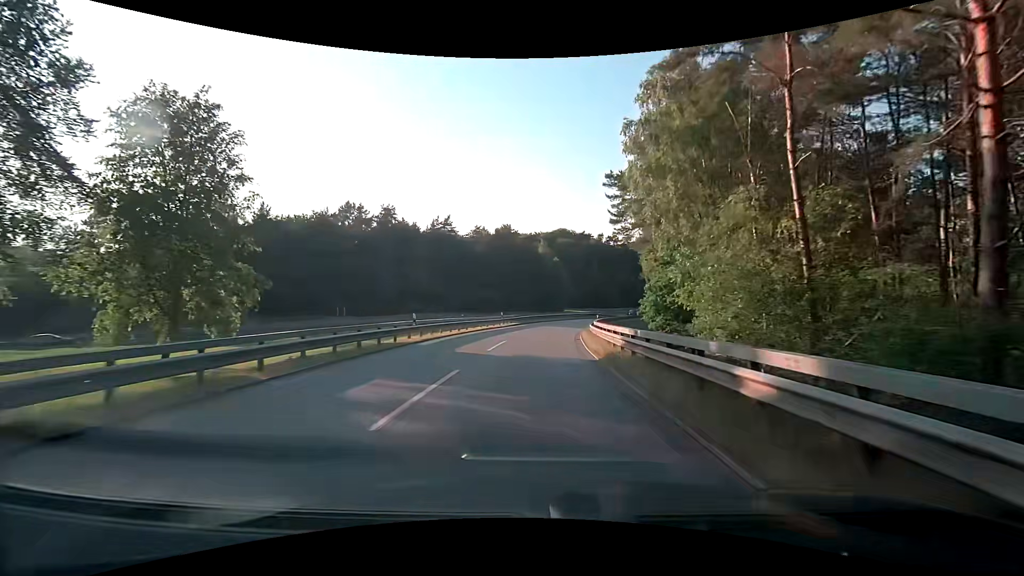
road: motorway_link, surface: asphalt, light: Day
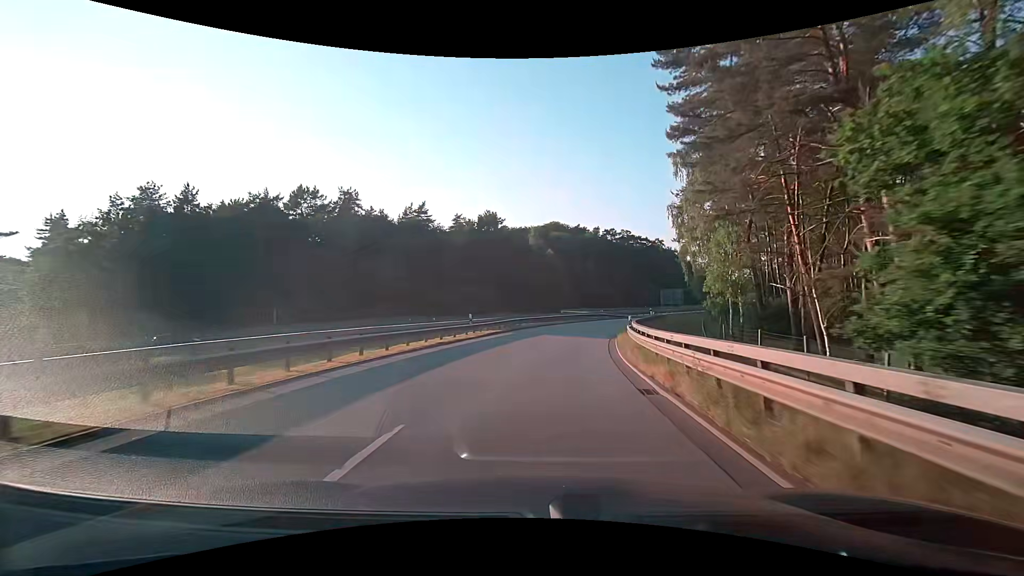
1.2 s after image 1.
(+0.2, +17.6) m; +1°
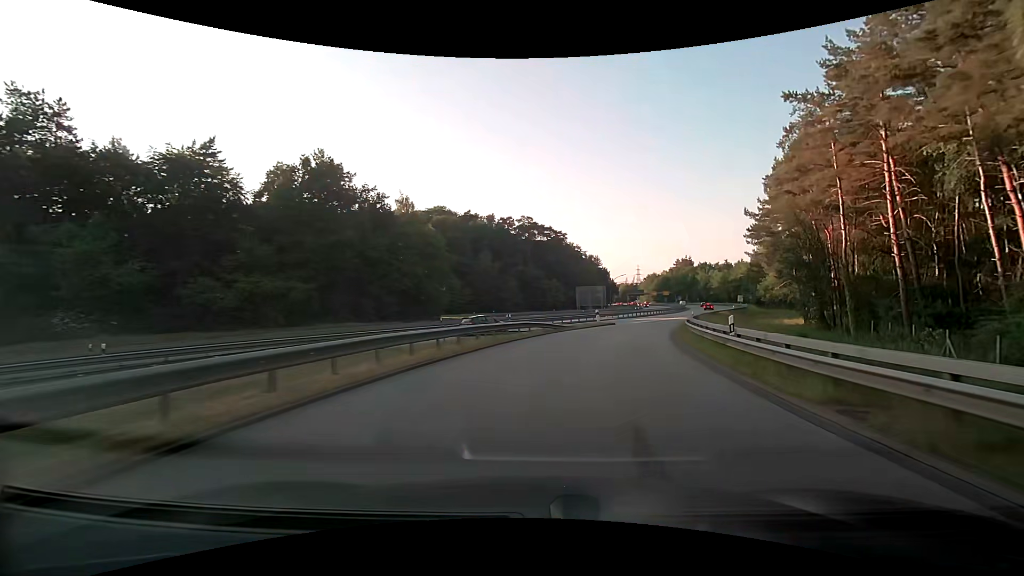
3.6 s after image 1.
(+2.6, +36.7) m; +12°
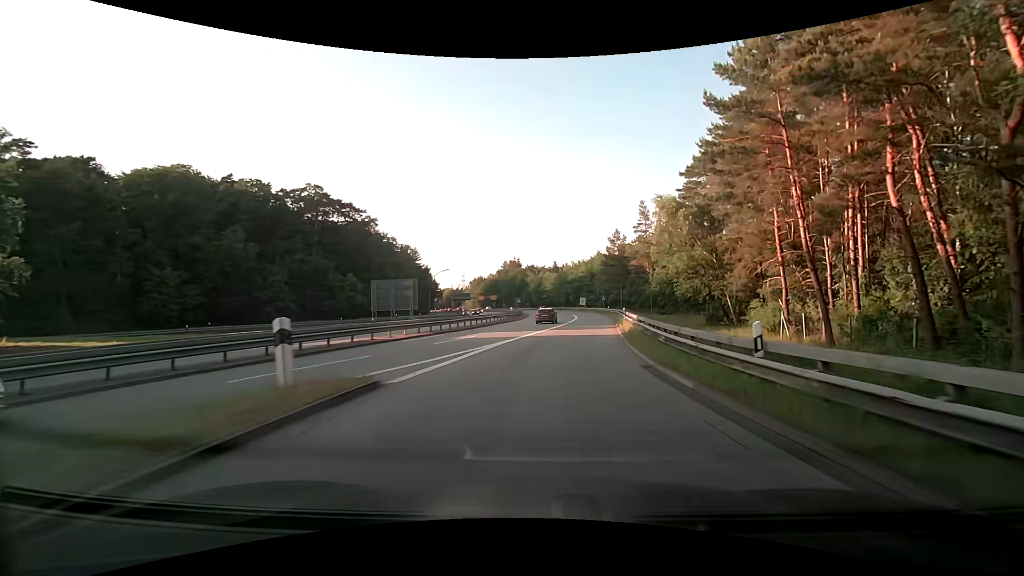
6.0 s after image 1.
(+6.1, +34.4) m; +20°
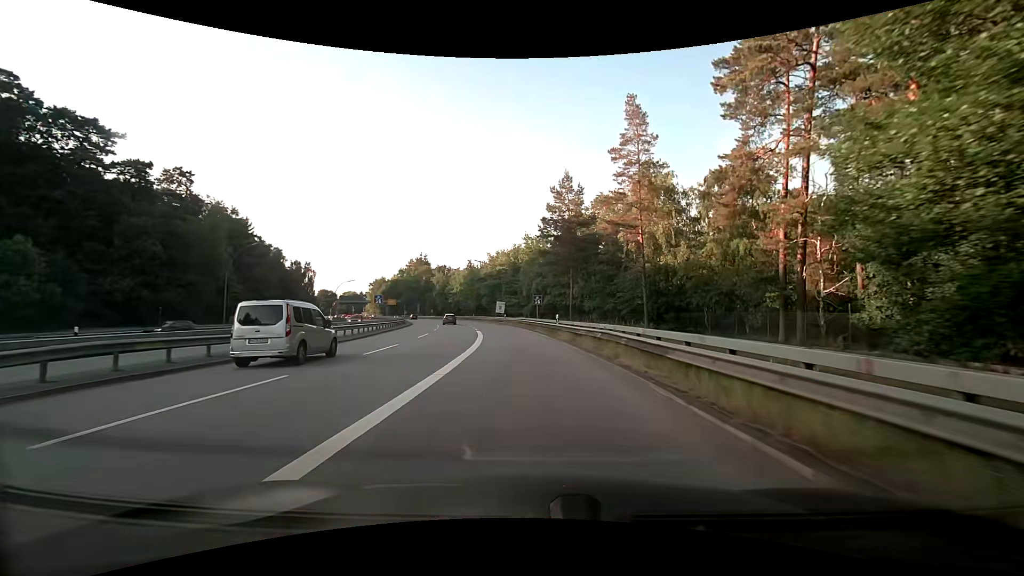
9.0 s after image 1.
(+4.0, +41.2) m; +9°
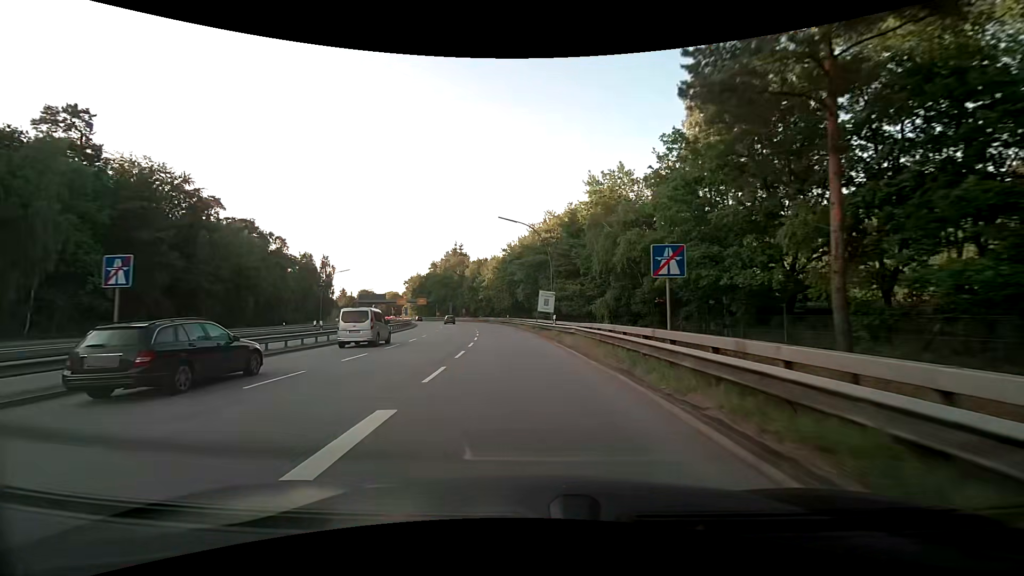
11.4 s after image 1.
(-1.6, +34.1) m; -6°
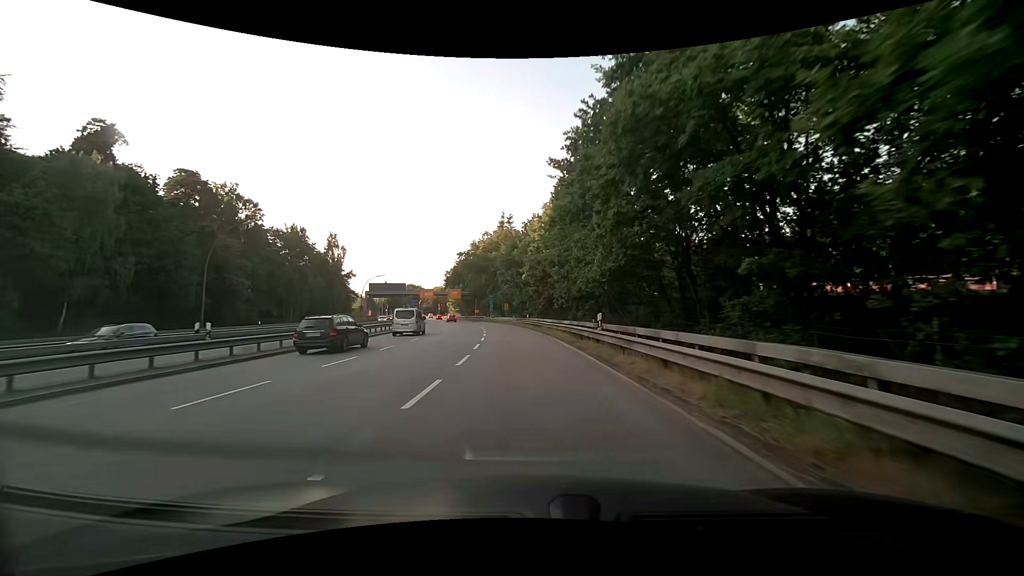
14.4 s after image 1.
(-3.1, +45.1) m; -7°
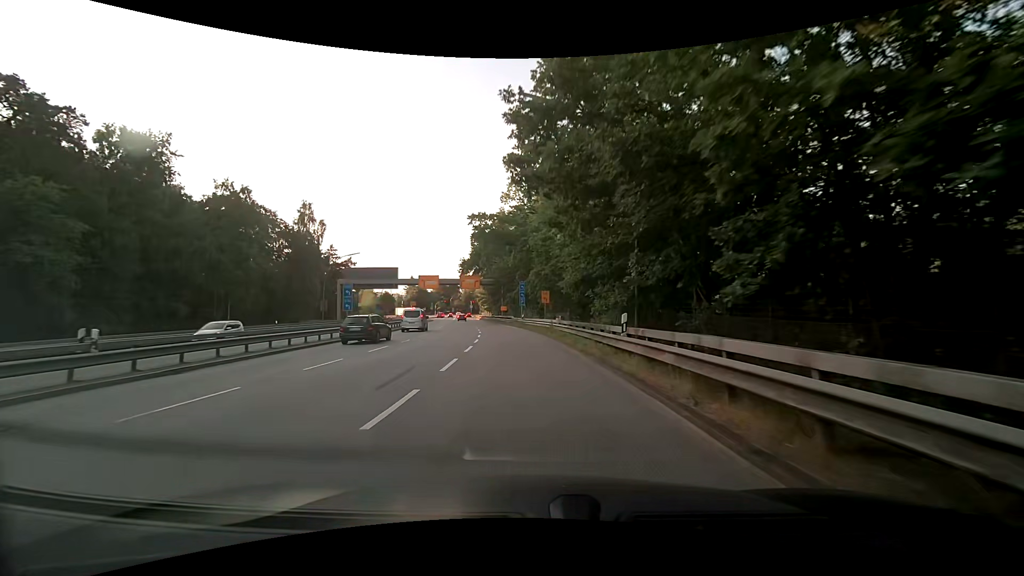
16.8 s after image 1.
(-1.4, +37.5) m; -5°
(0, +10) (0, +20) (-1, +30) (-2, +40) (-3, +50) (-5, +60) (-6, +70) (-8, +80) (-9, +89) (-11, +99) m
